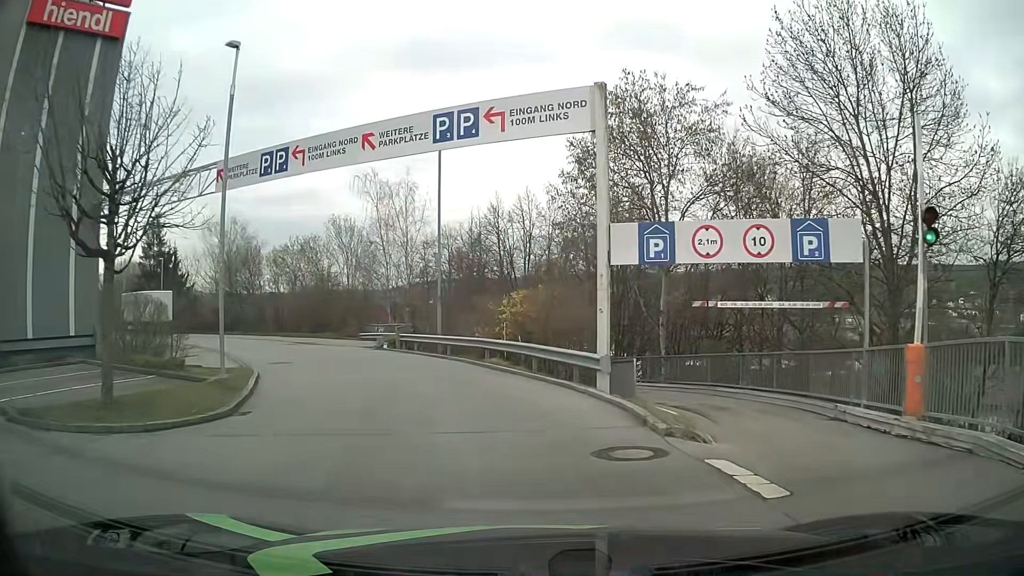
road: service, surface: asphalt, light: Day
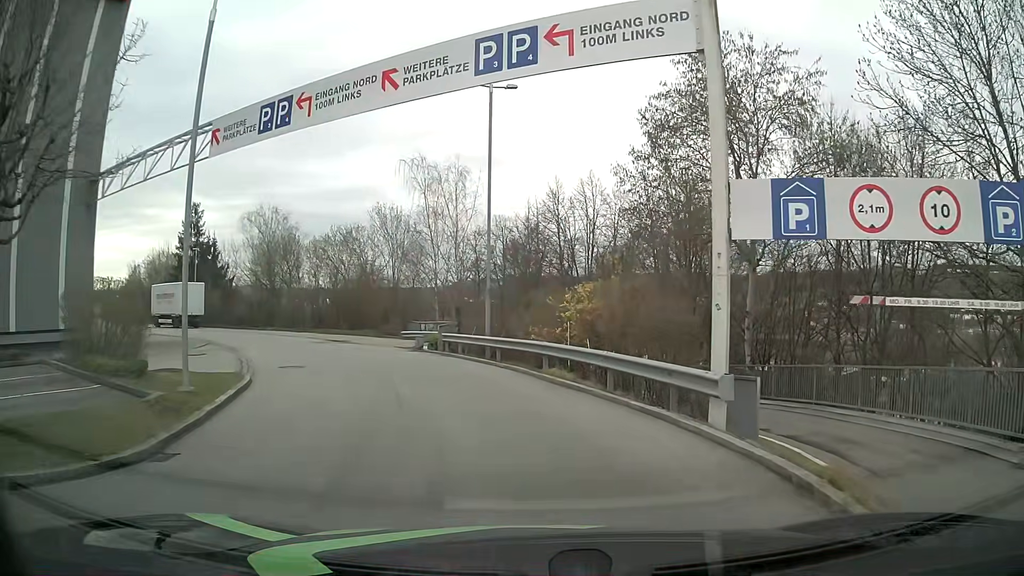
(-0.1, +4.3) m; -4°
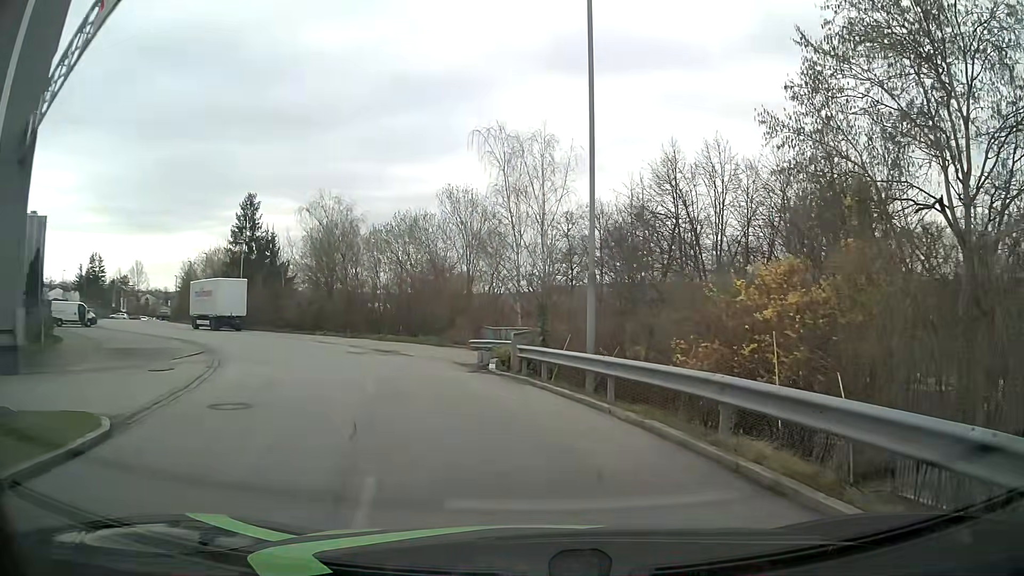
(-0.5, +8.9) m; -7°
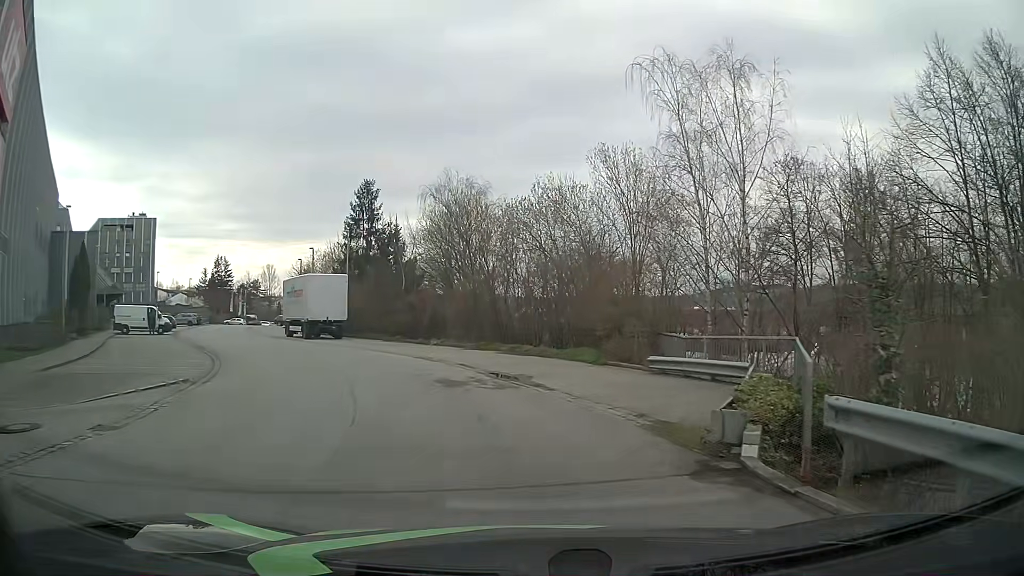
(-1.2, +11.2) m; -12°
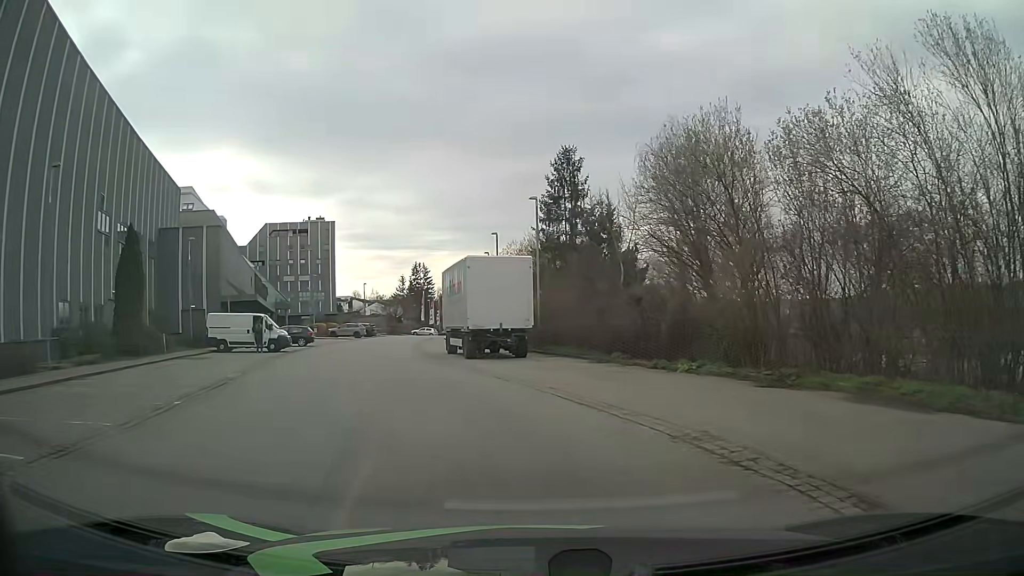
(-2.6, +15.3) m; -19°
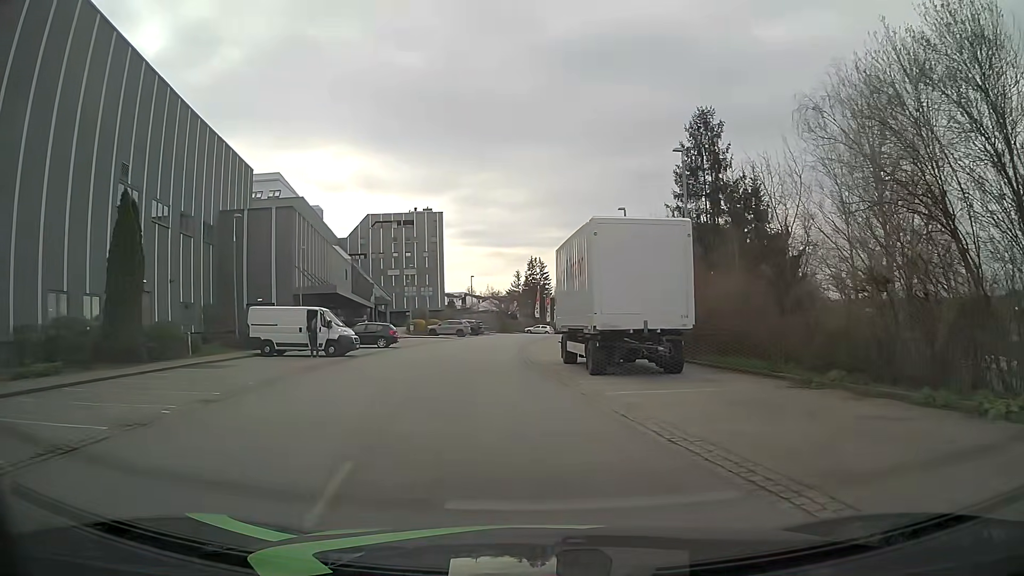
(-0.7, +9.0) m; -10°
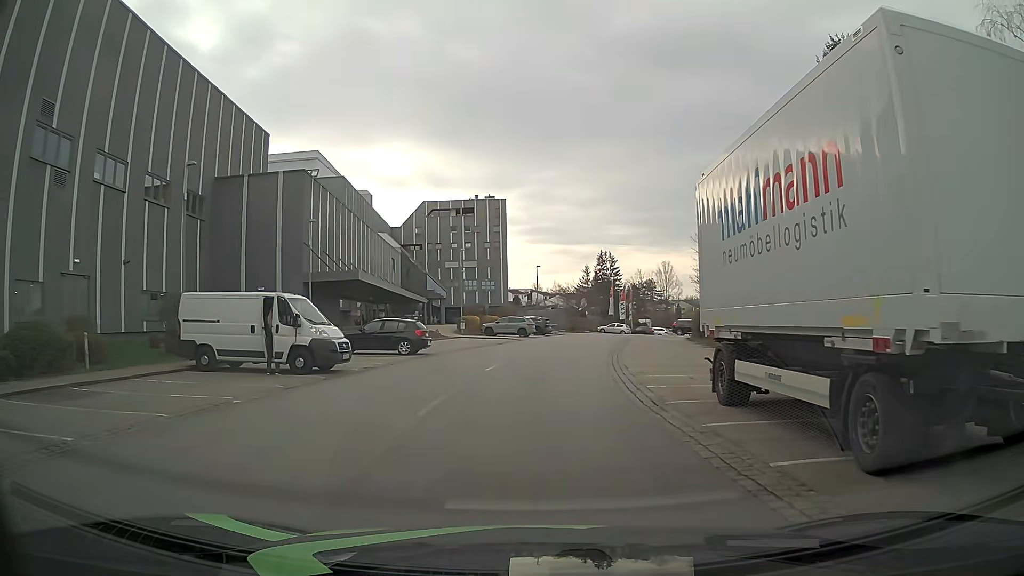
(-0.7, +11.8) m; -6°
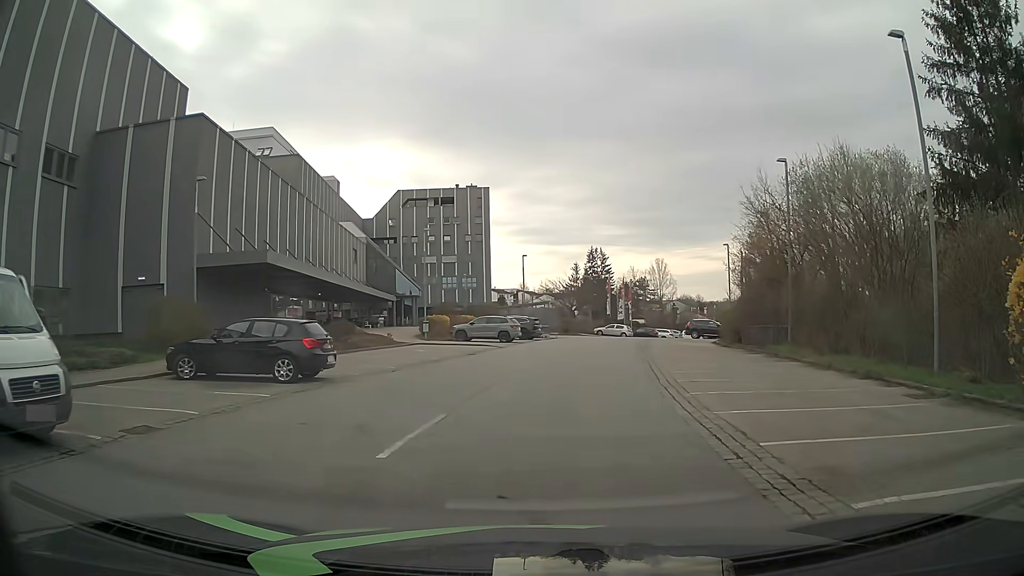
(+0.1, +12.1) m; +2°
(0, +10) (+1, +20) (+2, +30) (+4, +40) (+6, +50) (+9, +59) (+14, +68) (+18, +77) (+23, +86) (+27, +95) m
